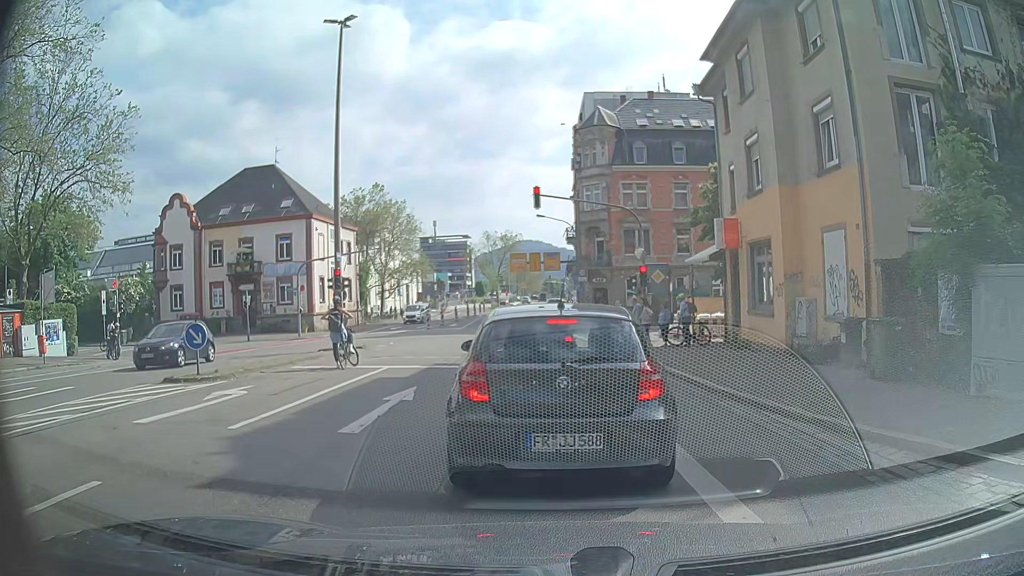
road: secondary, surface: asphalt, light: Day
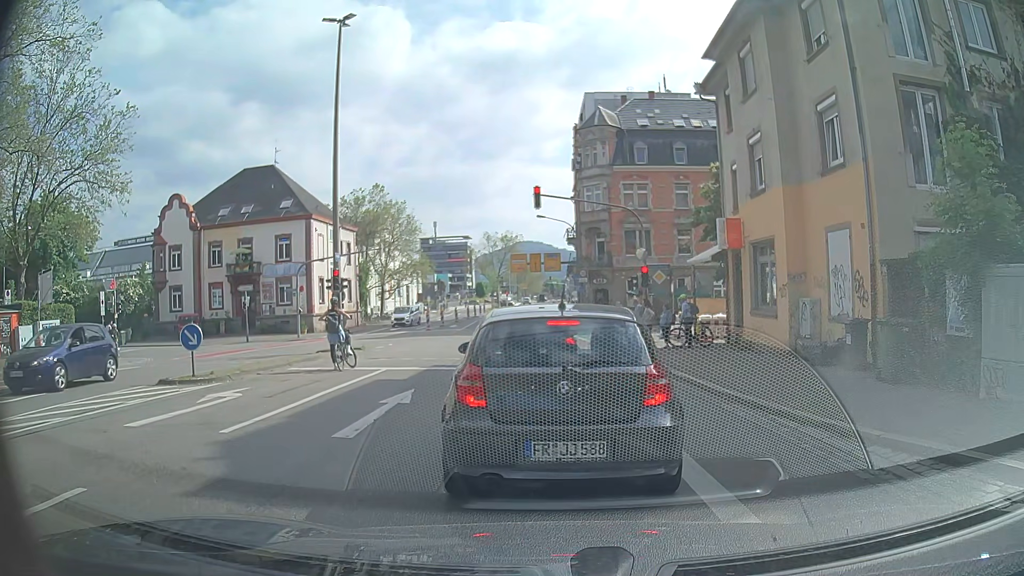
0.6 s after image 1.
(0.0, +0.2) m; 0°
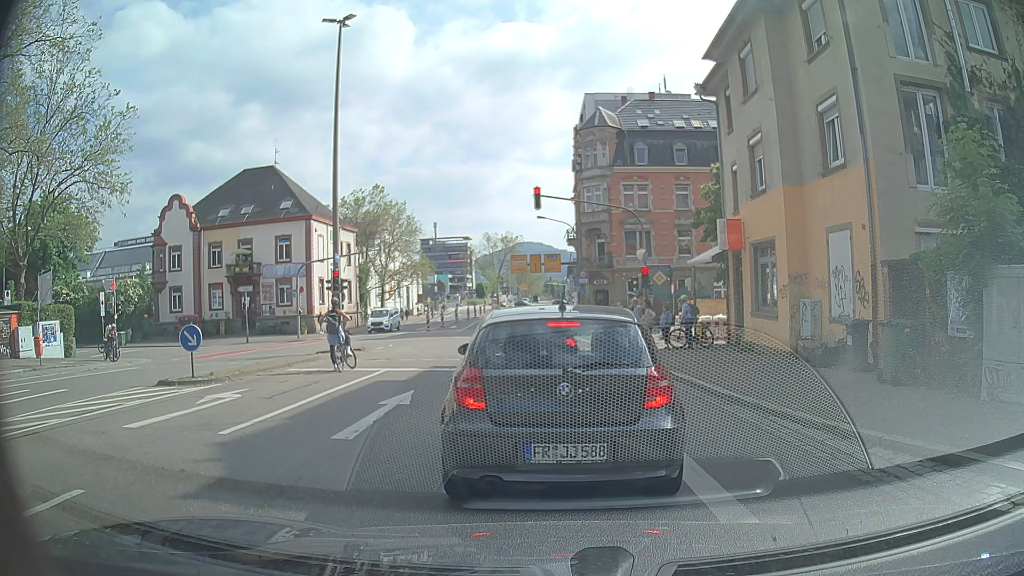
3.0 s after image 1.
(0.0, +0.1) m; 0°
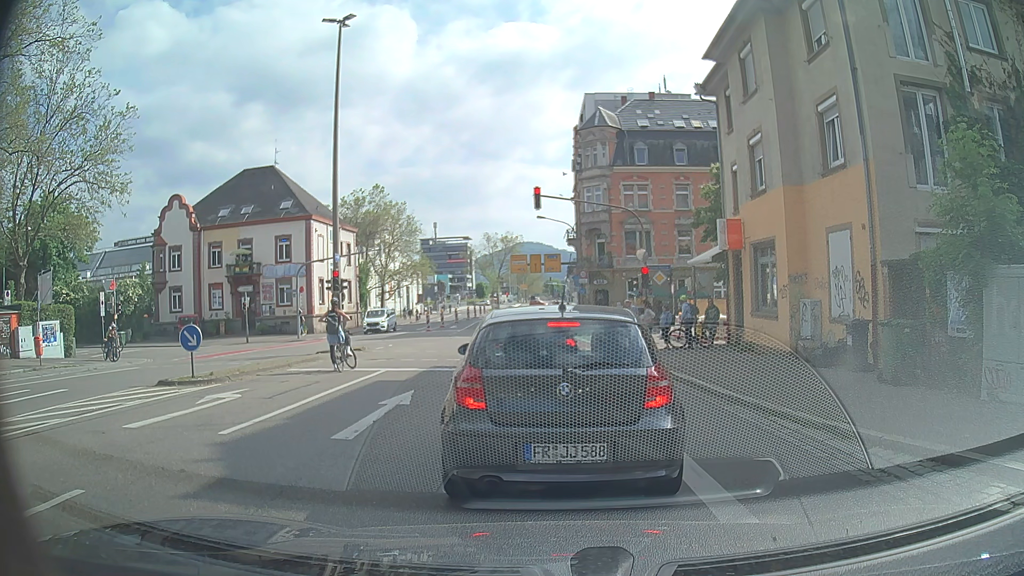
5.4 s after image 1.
(0.0, 0.0) m; 0°
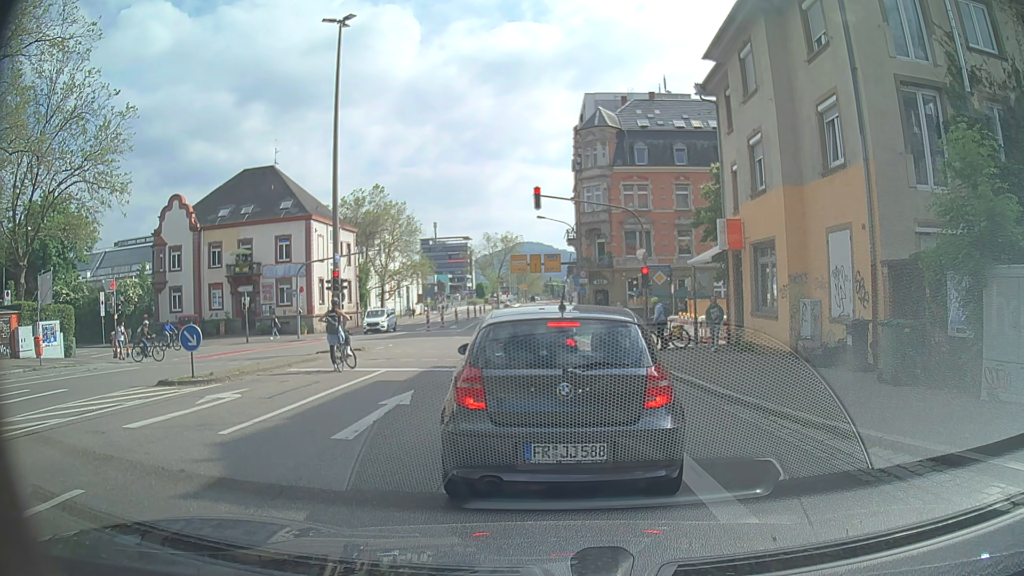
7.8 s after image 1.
(0.0, 0.0) m; 0°
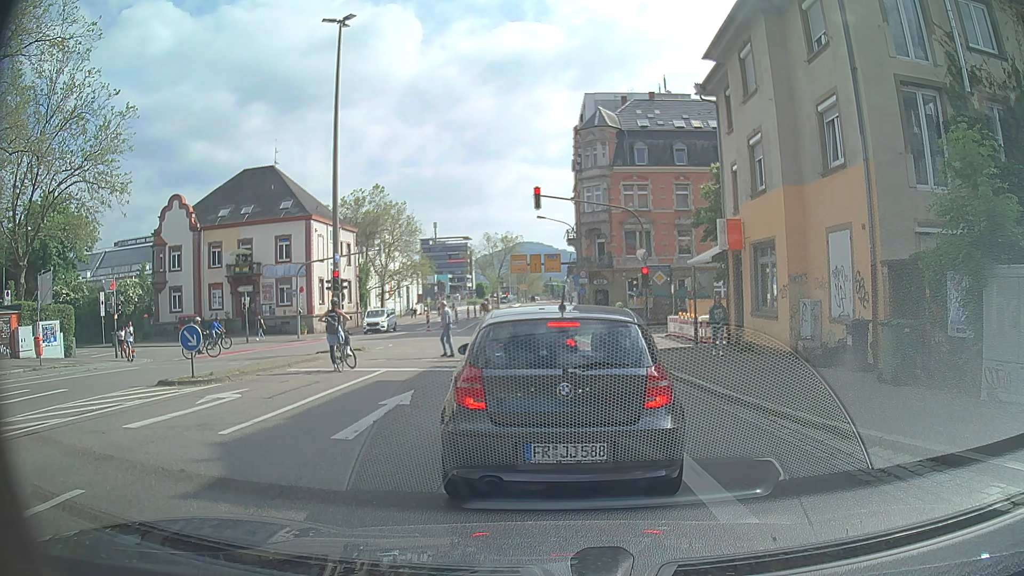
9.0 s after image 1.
(0.0, 0.0) m; 0°
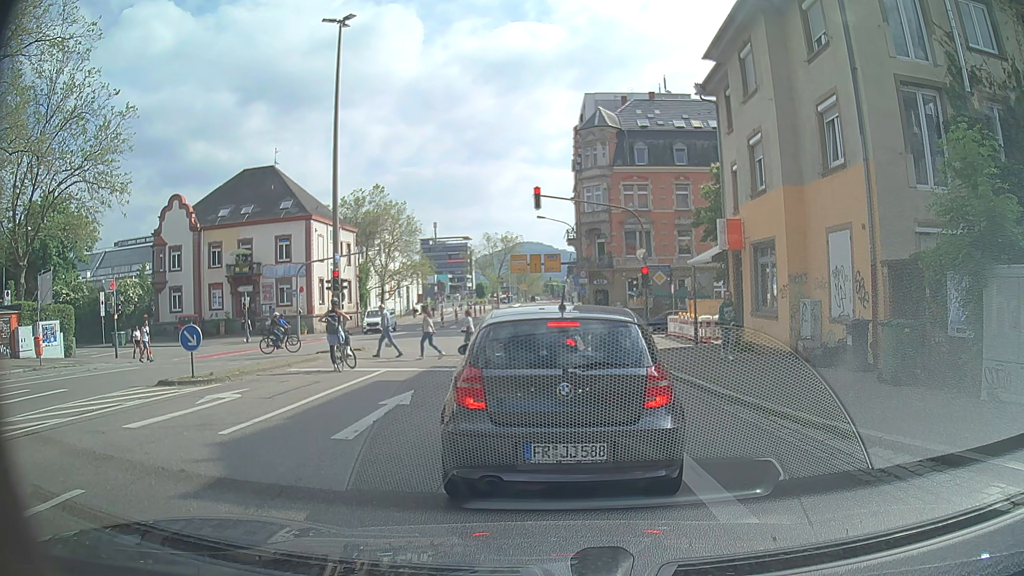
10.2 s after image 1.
(0.0, 0.0) m; 0°
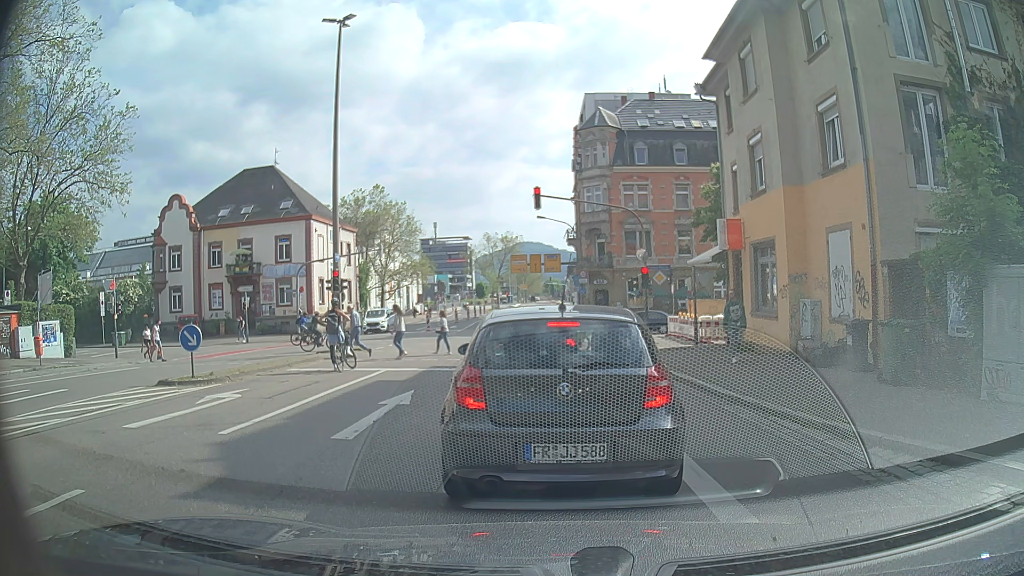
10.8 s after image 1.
(0.0, 0.0) m; 0°
(0, +10) (+1, +20) (+1, +30) (+1, +40) (+1, +50) (+1, +60) (+2, +70) (+2, +80) (+3, +90) (+4, +100) m
